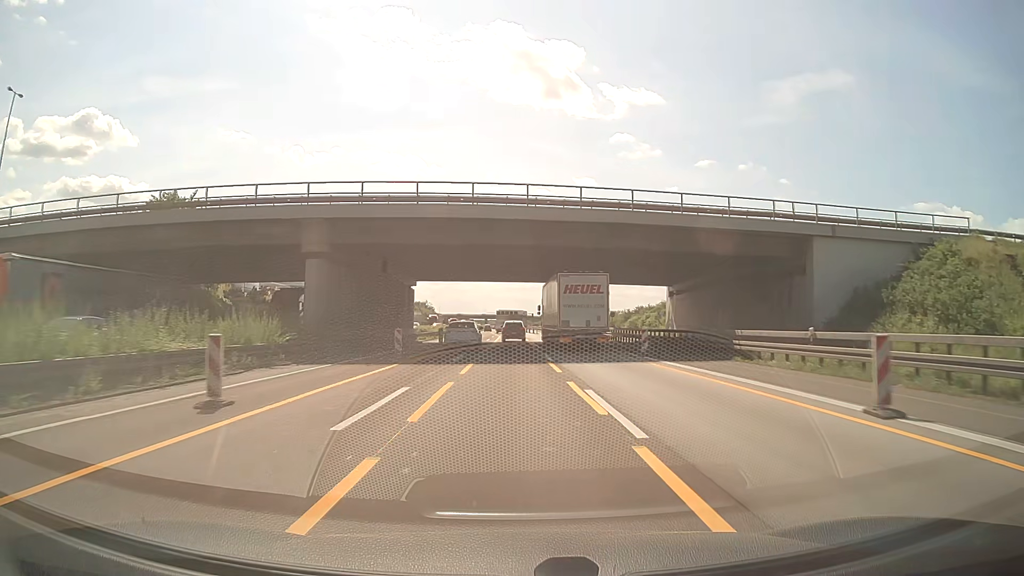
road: motorway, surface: asphalt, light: Day
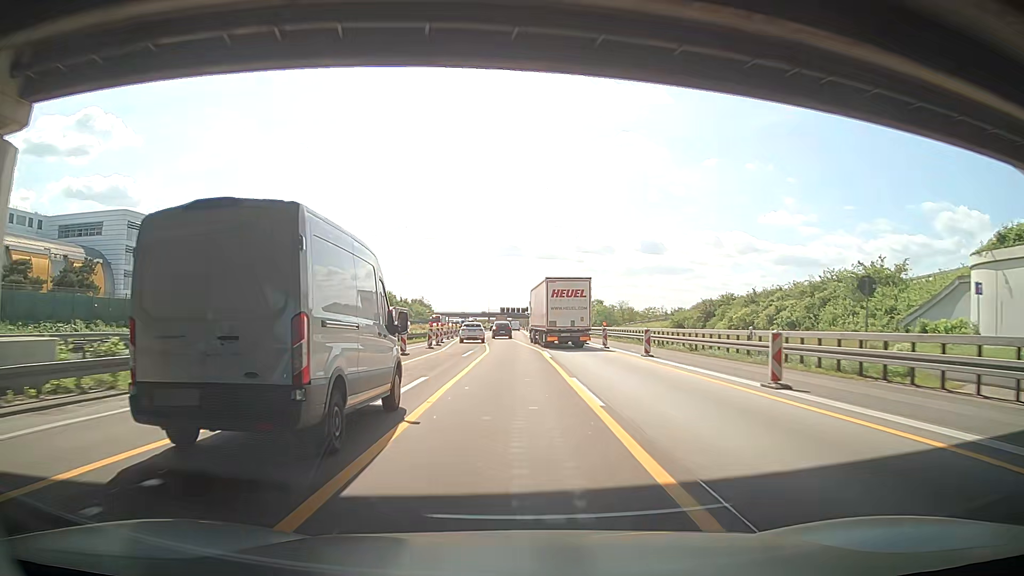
(0.0, +50.4) m; 0°
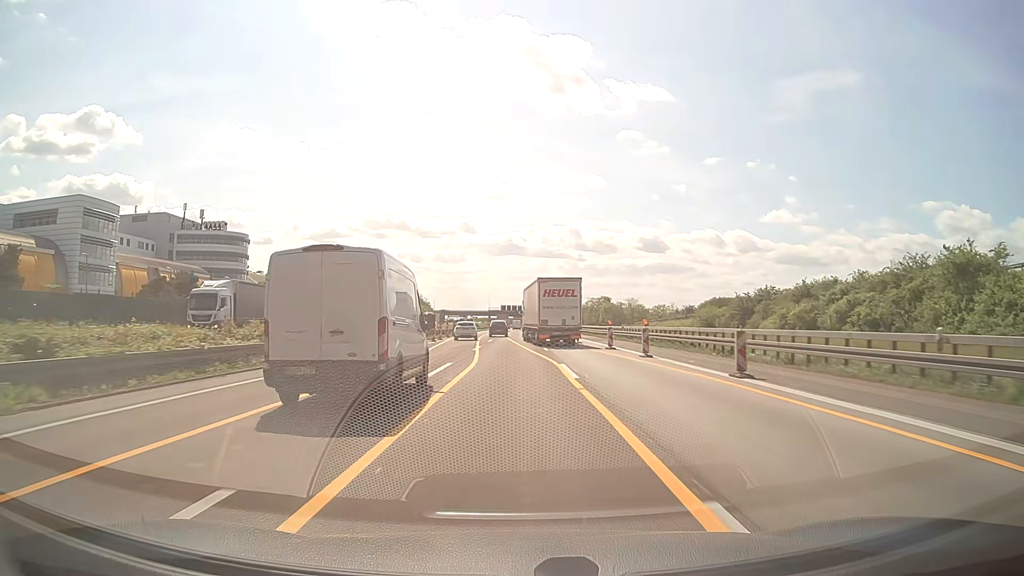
(+0.1, +12.3) m; 0°
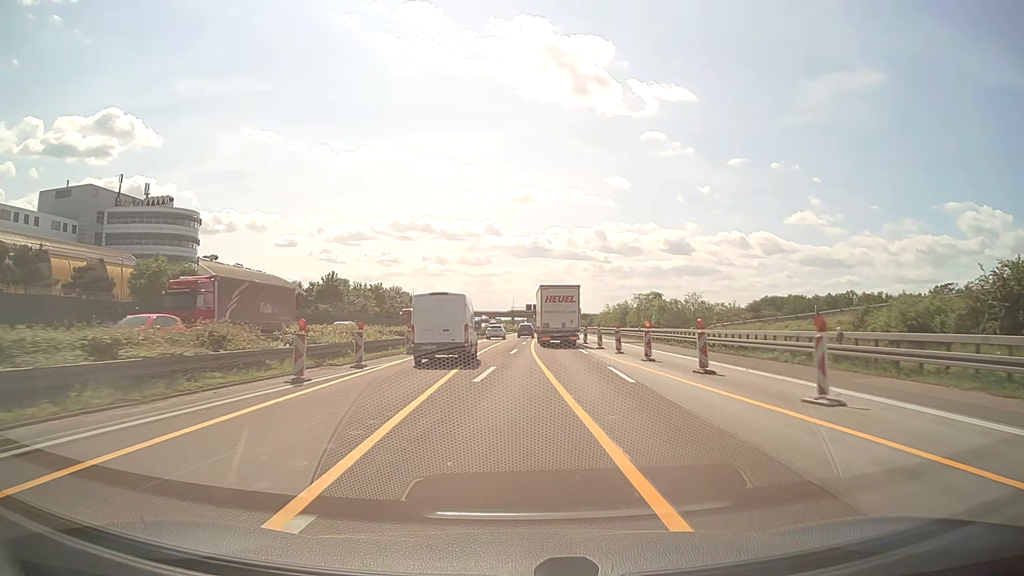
(-0.5, +36.6) m; -2°
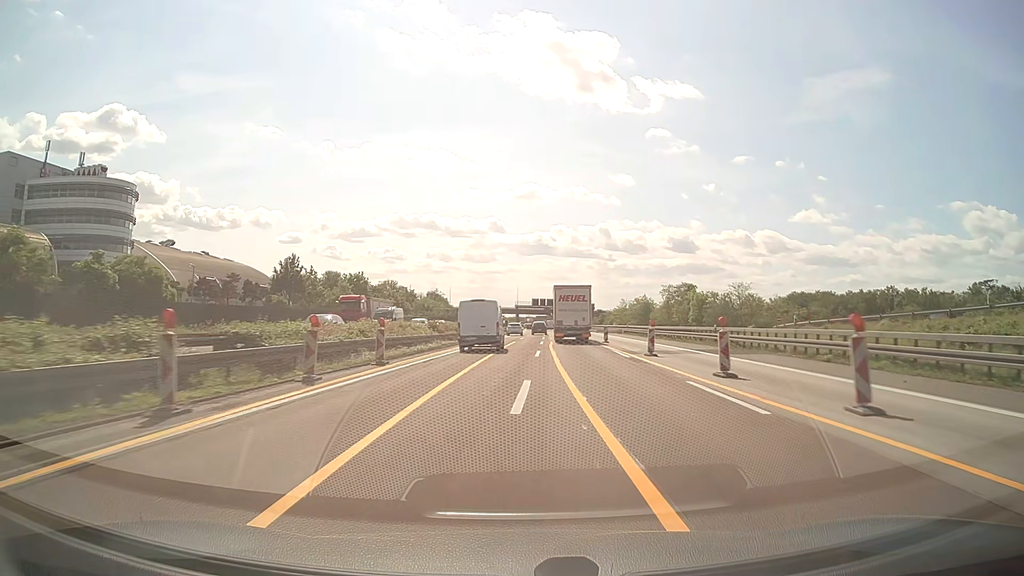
(-0.3, +24.4) m; -1°
(0, +10) (0, +20) (+1, +30) (+1, +40) (+2, +50) (+2, +60) (+3, +70) (+3, +80) (+4, +90) (+4, +100) m
